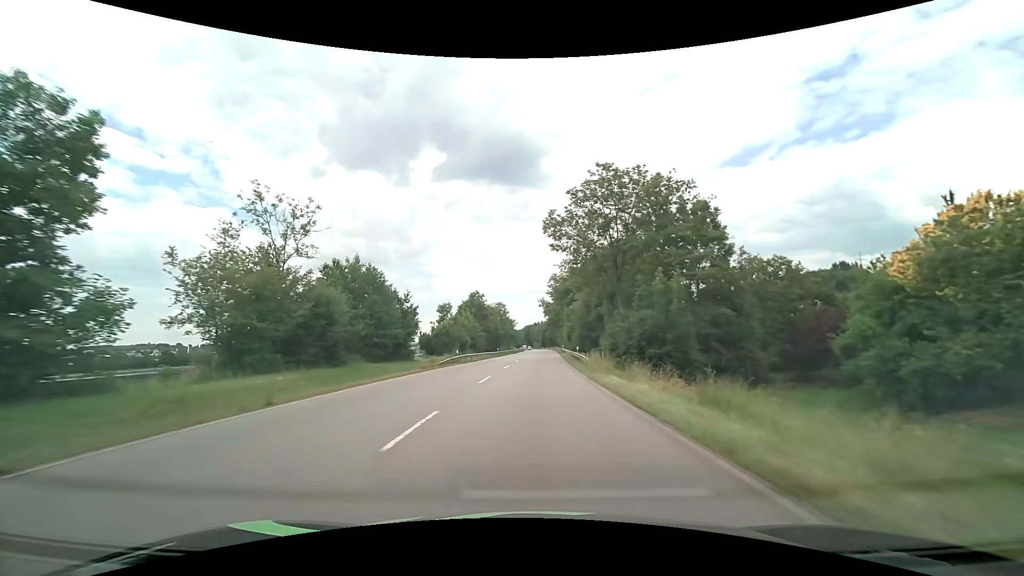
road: primary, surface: asphalt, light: Day
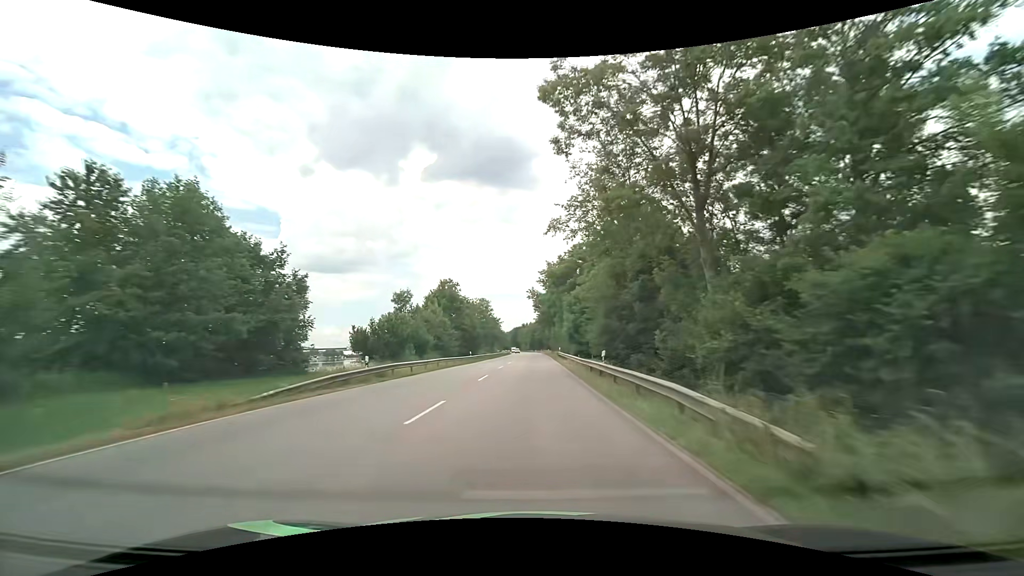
(+0.3, +21.6) m; +1°
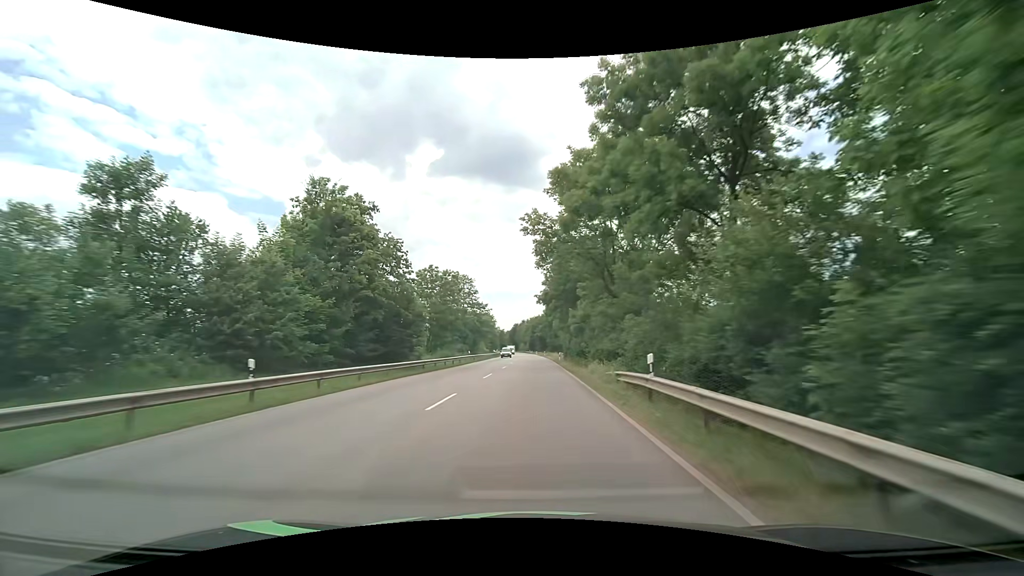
(+0.4, +45.7) m; 0°
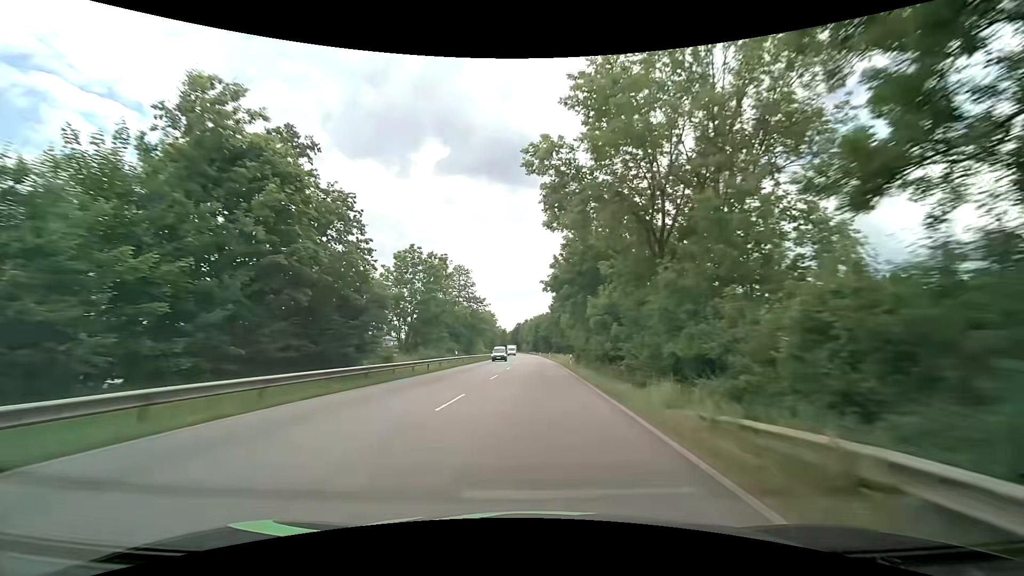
(0.0, +12.2) m; 0°
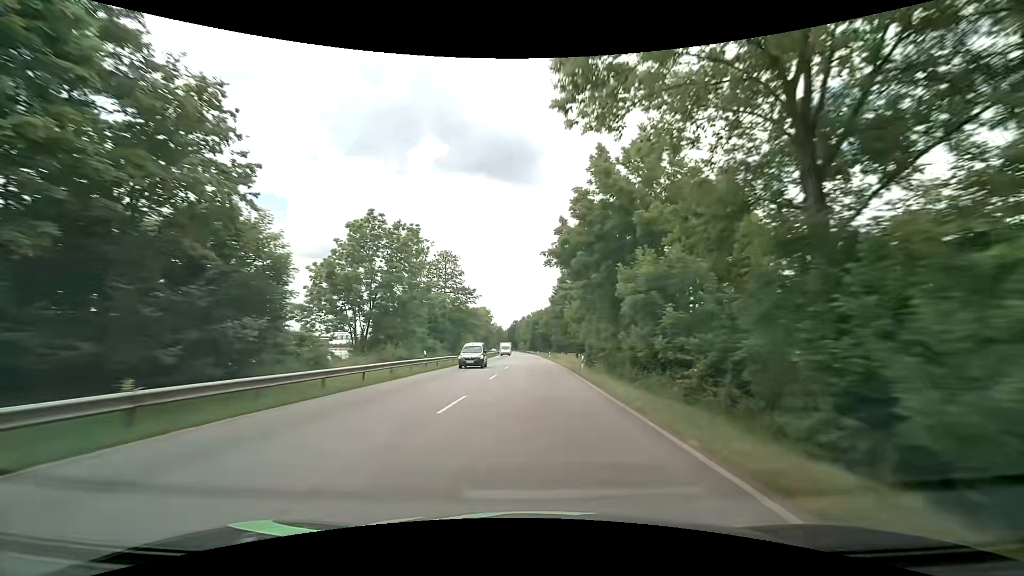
(0.0, +12.5) m; +1°
(0, +10) (0, +20) (0, +30) (0, +40) (0, +50) (0, +60) (0, +70) (-1, +80) (-1, +90) (-1, +100) m
